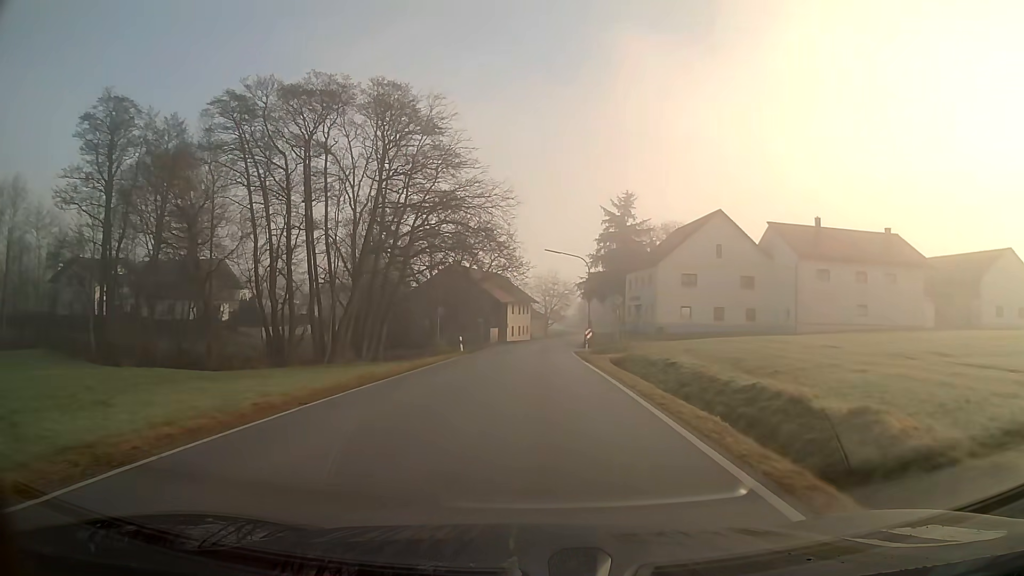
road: secondary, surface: asphalt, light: Day
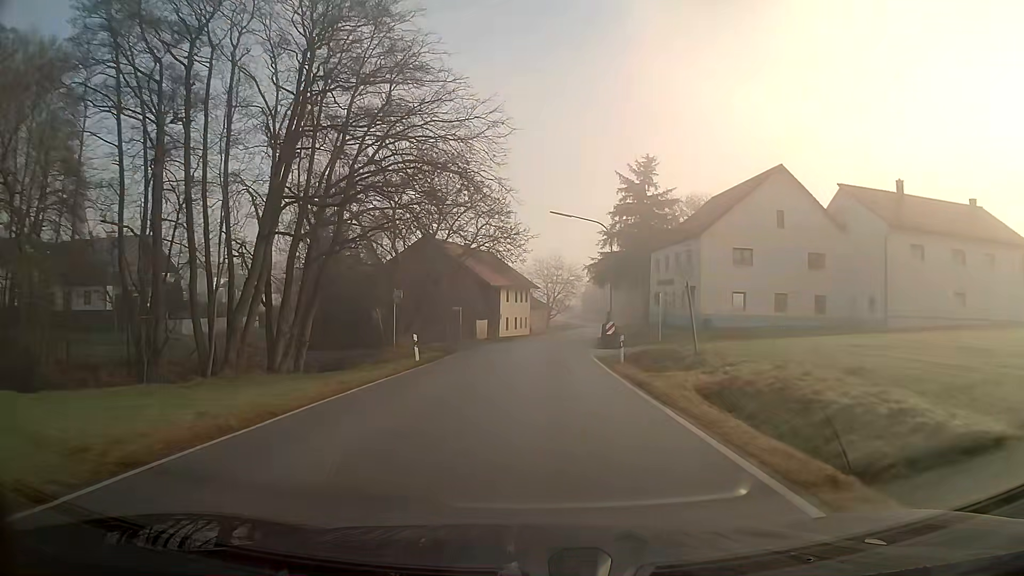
(0.0, +15.6) m; 0°
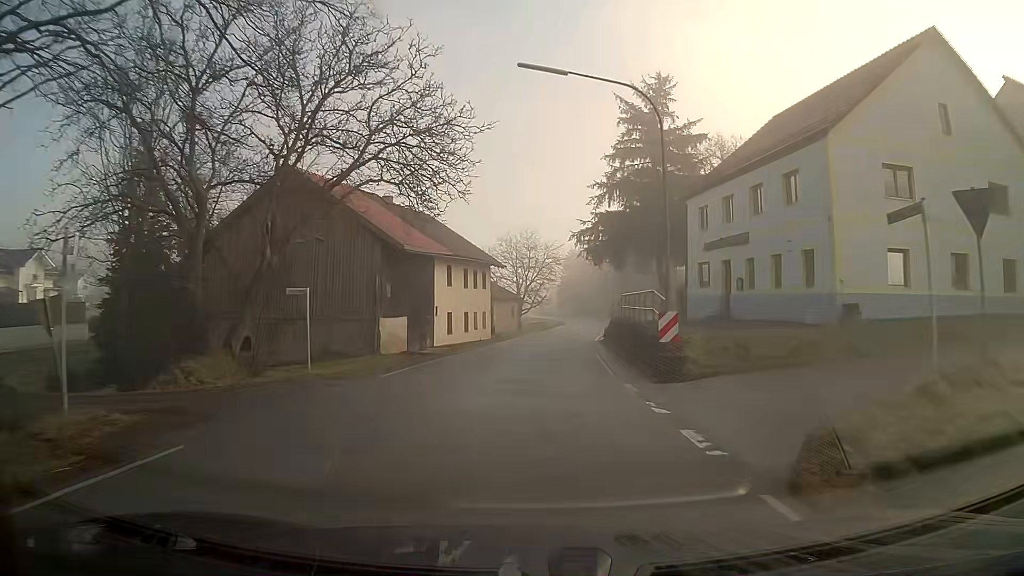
(+0.5, +23.4) m; +2°
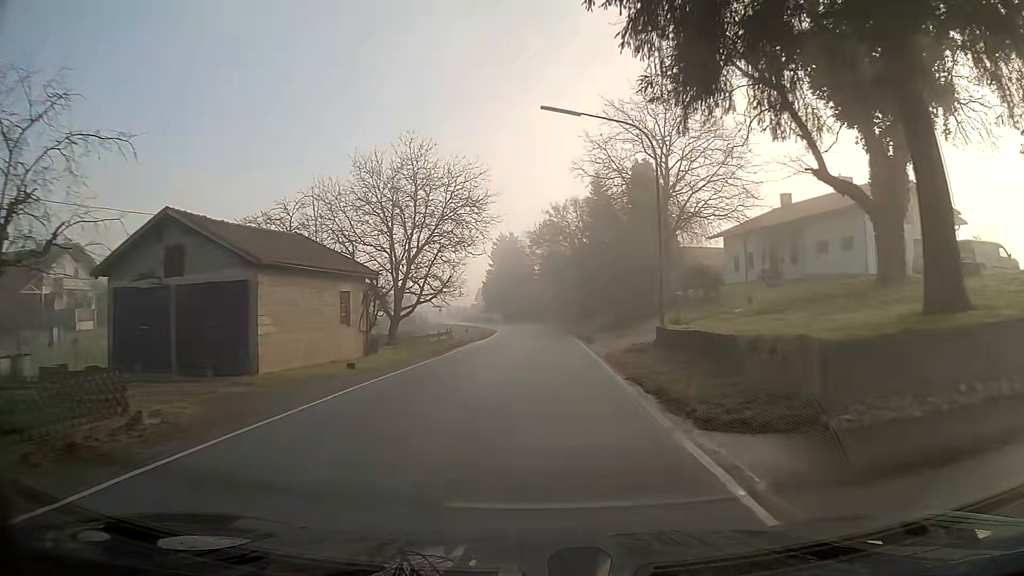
(+2.0, +38.9) m; +6°
